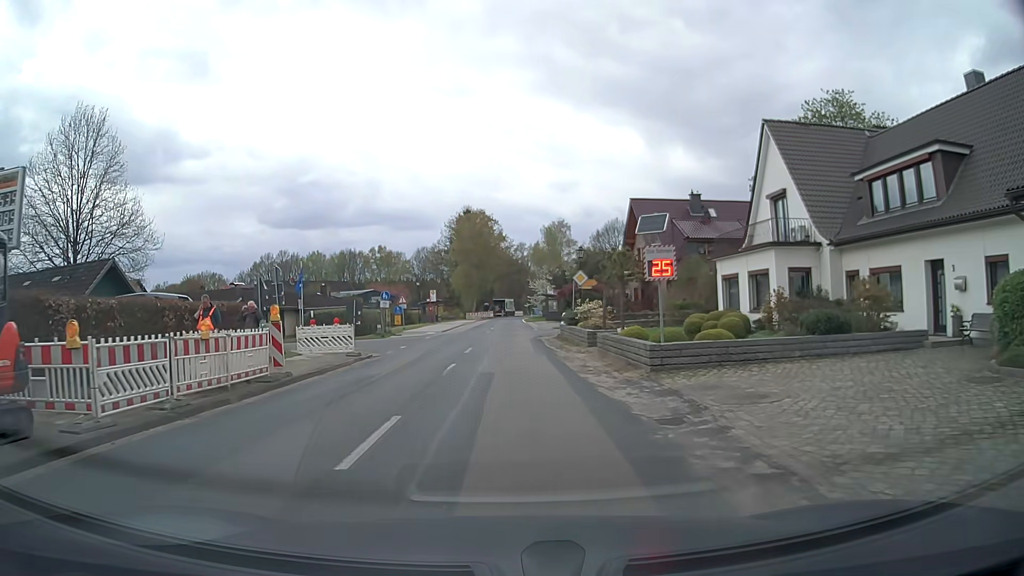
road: secondary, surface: asphalt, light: Day
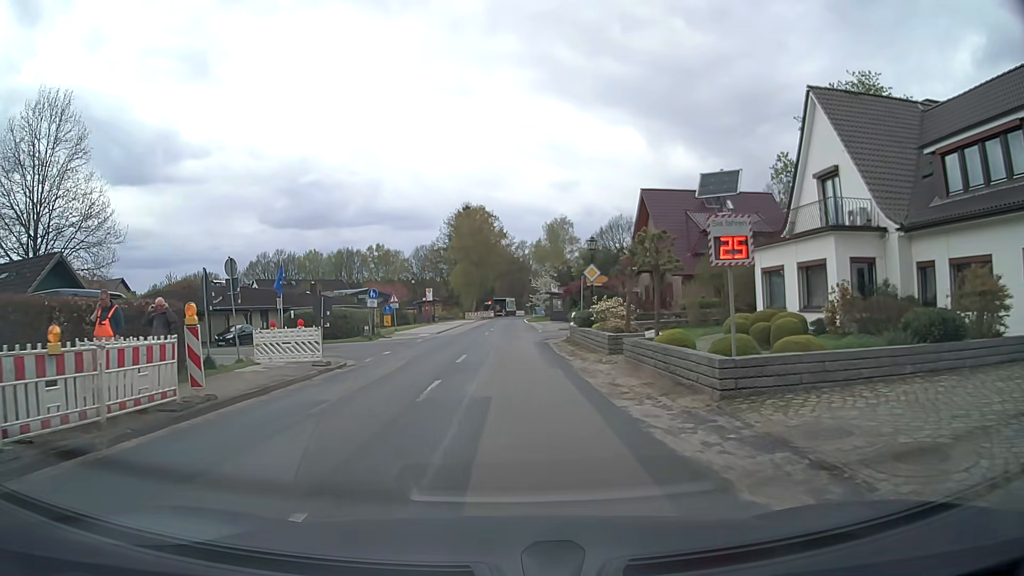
(0.0, +4.4) m; 0°
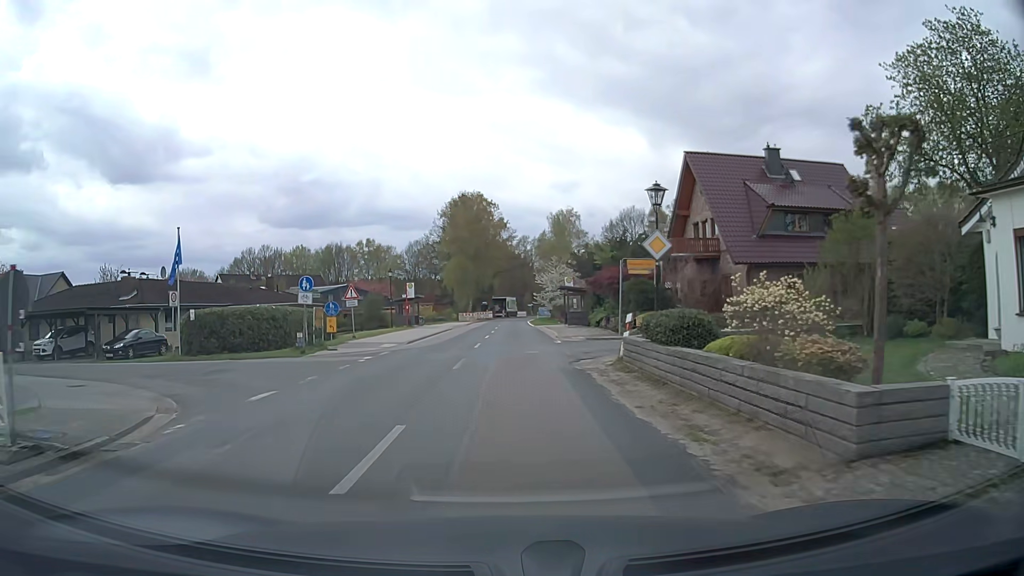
(0.0, +13.5) m; 0°
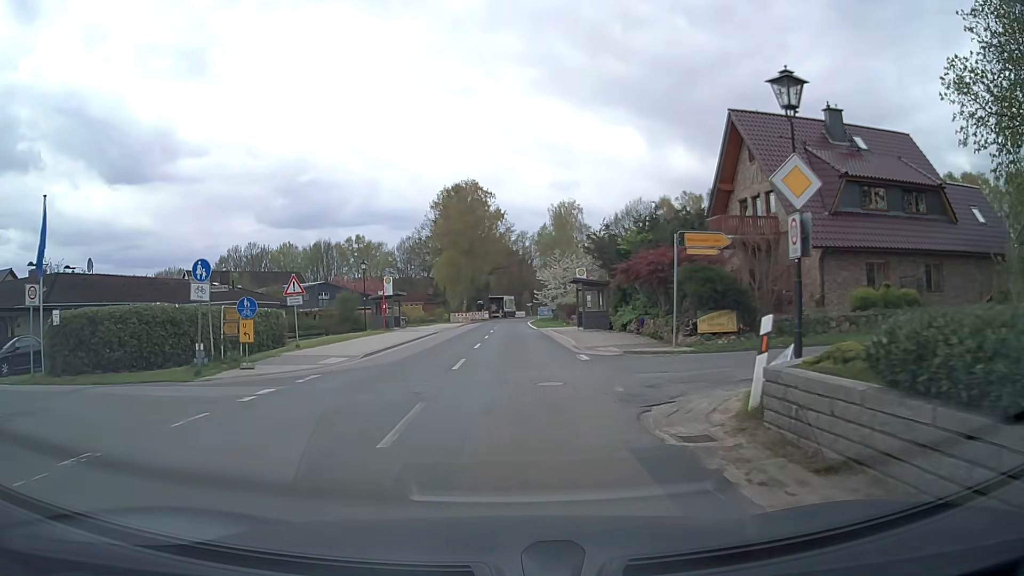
(+0.1, +9.3) m; 0°
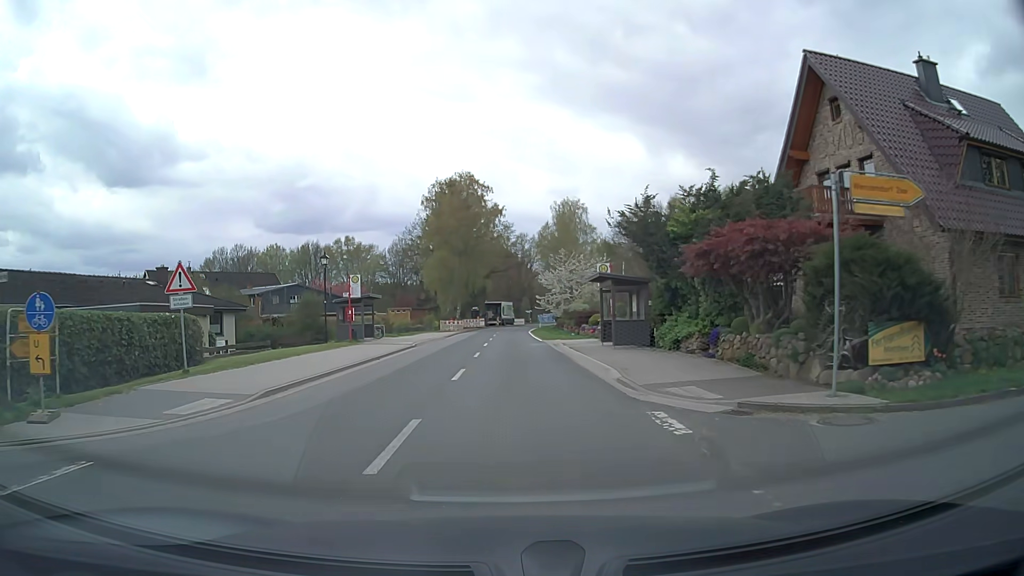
(0.0, +9.3) m; 0°
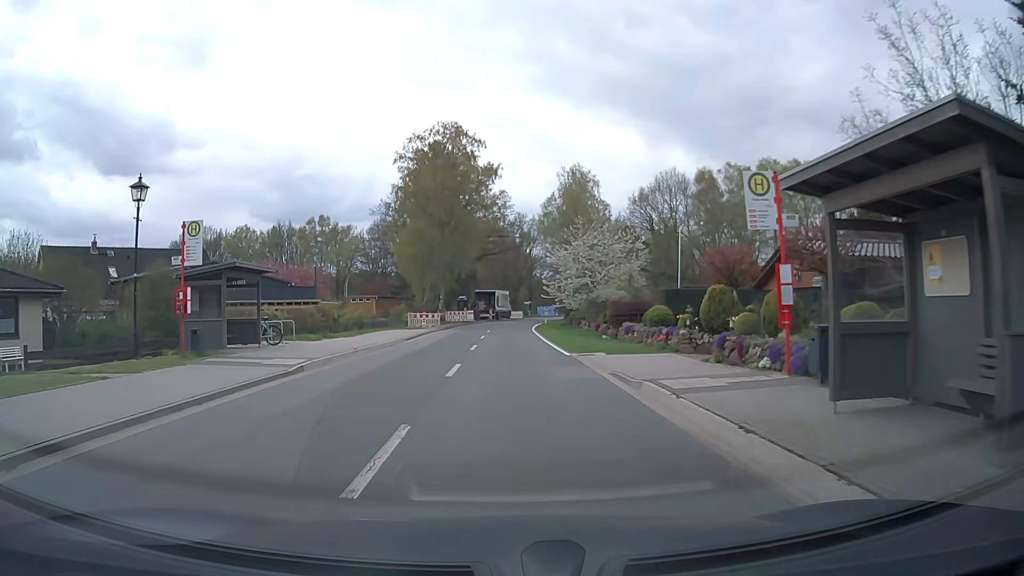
(0.0, +18.7) m; 0°
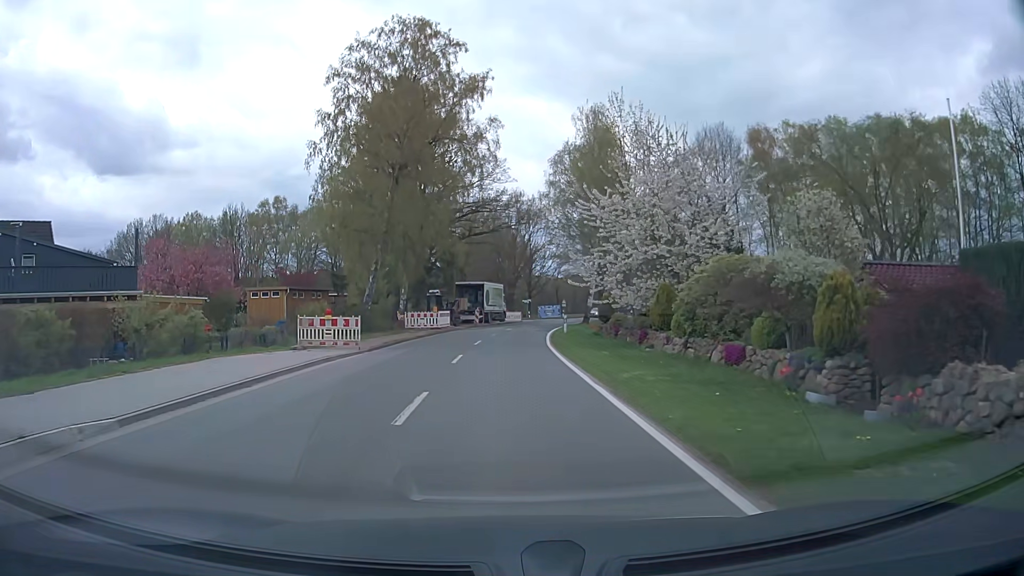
(+0.1, +23.9) m; 0°
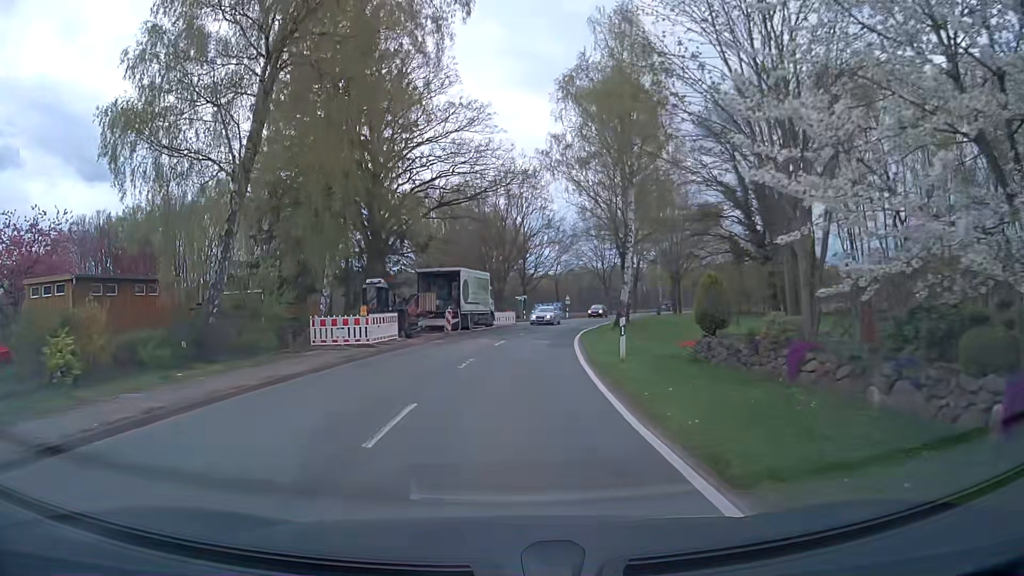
(+0.1, +19.5) m; +1°
(0, +10) (+1, +20) (+1, +30) (+3, +40) (+5, +50) (+7, +59) (+10, +69) (+13, +78) (+17, +88) (+21, +97) m
